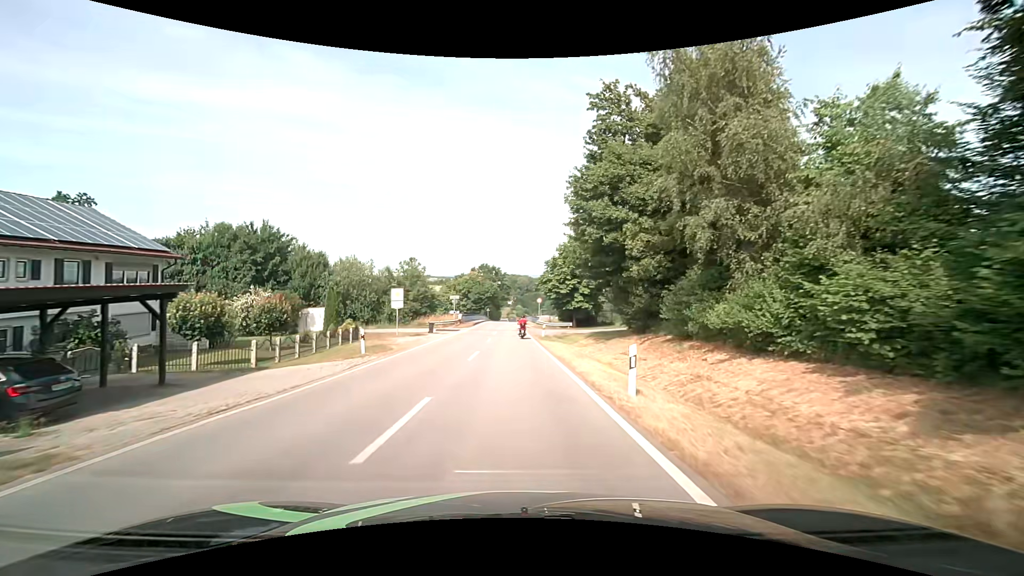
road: tertiary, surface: asphalt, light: Day
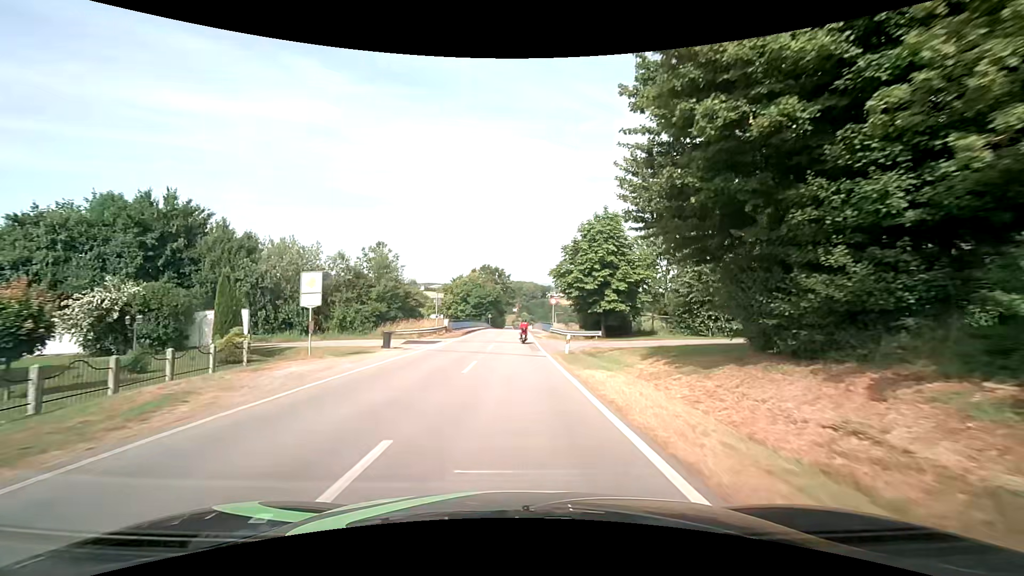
(-0.2, +15.2) m; -1°
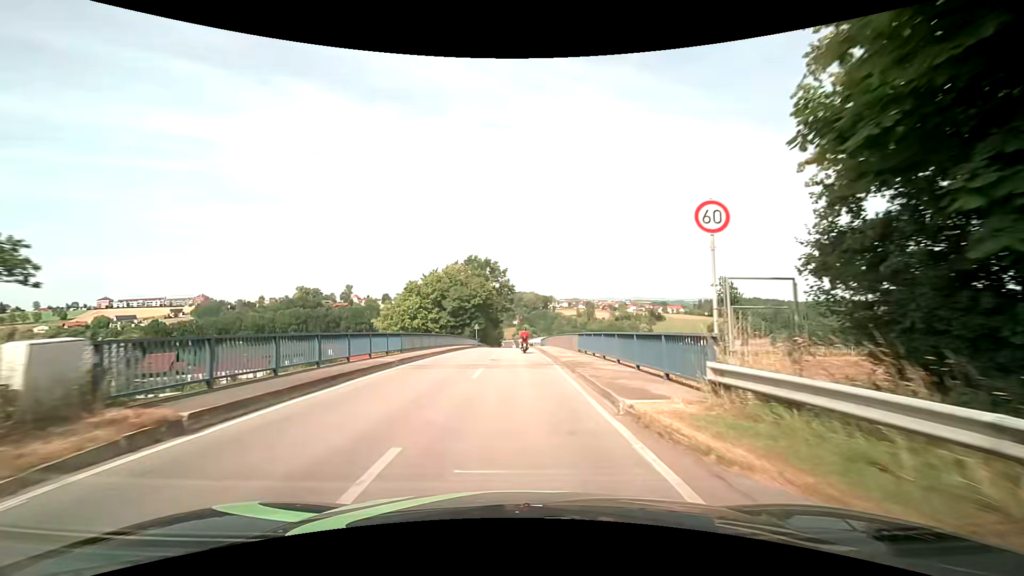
(+0.2, +36.5) m; 0°
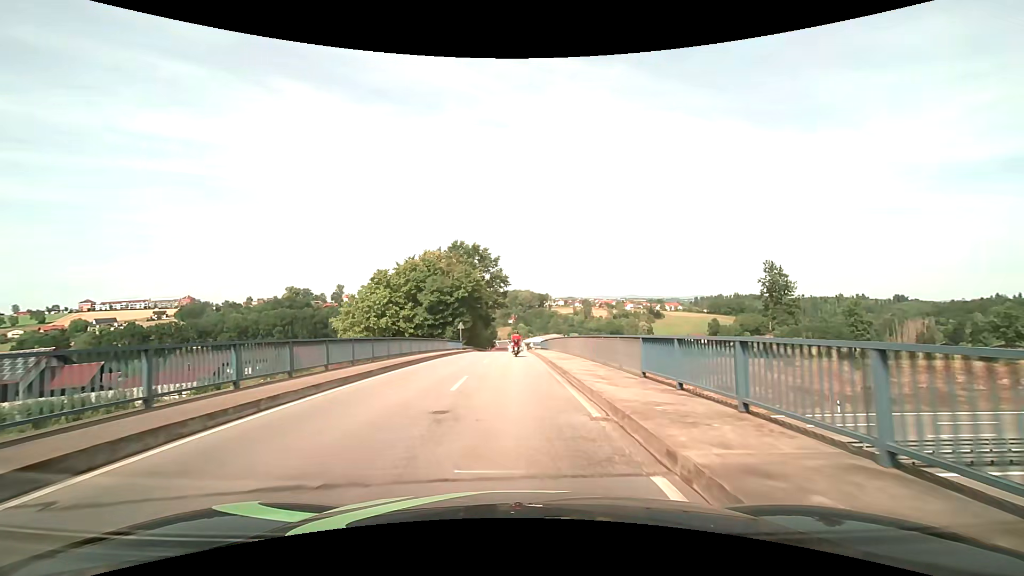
(+0.2, +14.4) m; +1°
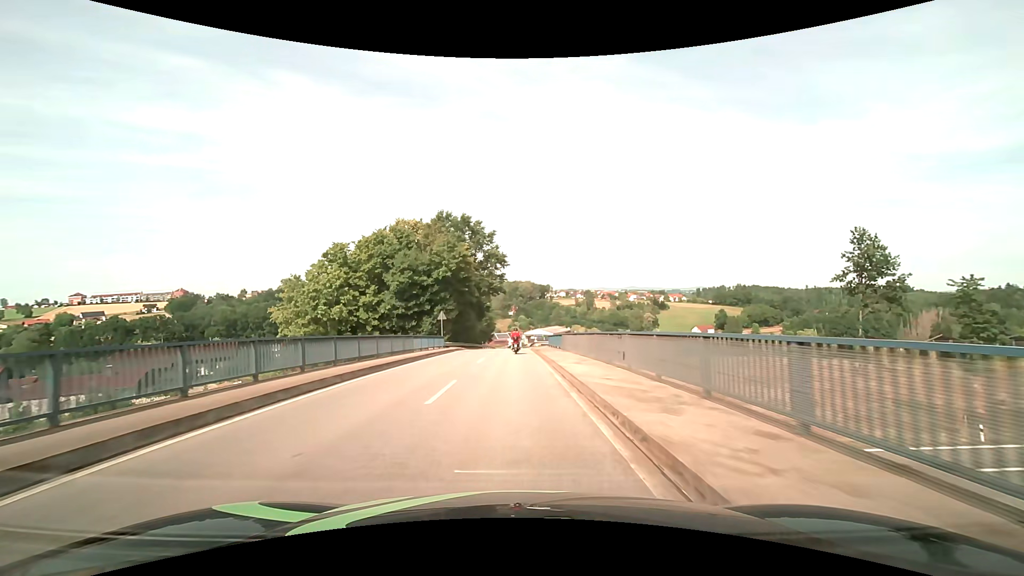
(0.0, +14.6) m; 0°
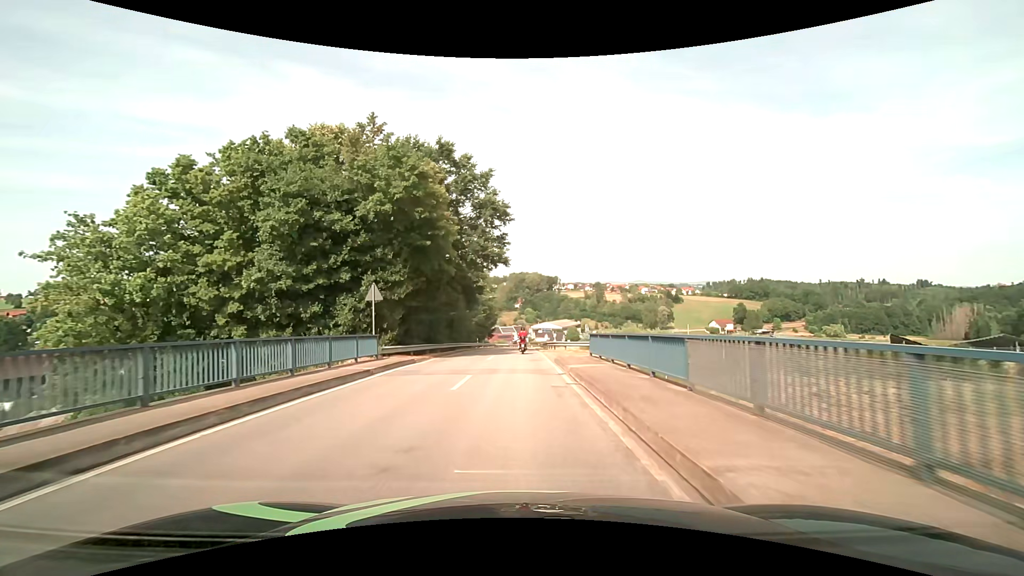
(-0.3, +22.1) m; -1°
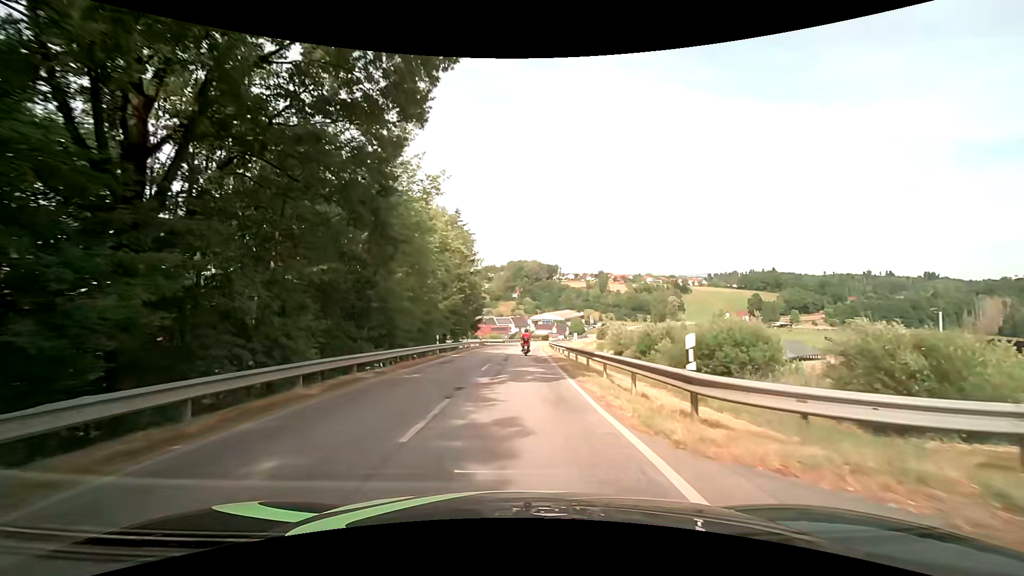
(+0.1, +29.5) m; +1°
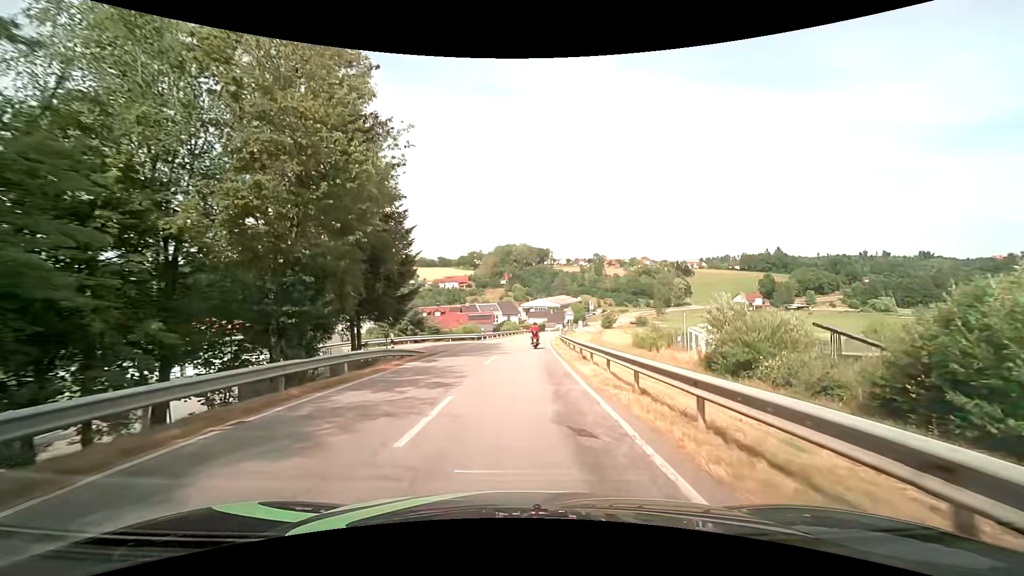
(+0.3, +36.7) m; +1°
(0, +10) (0, +20) (0, +30) (+1, +40) (+2, +50) (+2, +60) (+3, +70) (+4, +80) (+6, +90) (+7, +100) m
